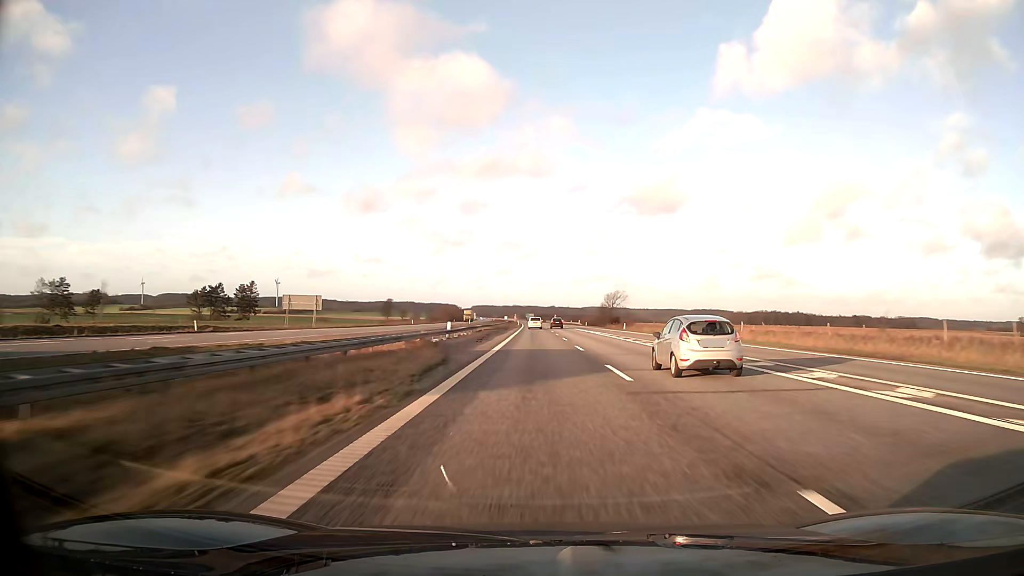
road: motorway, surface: asphalt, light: Day
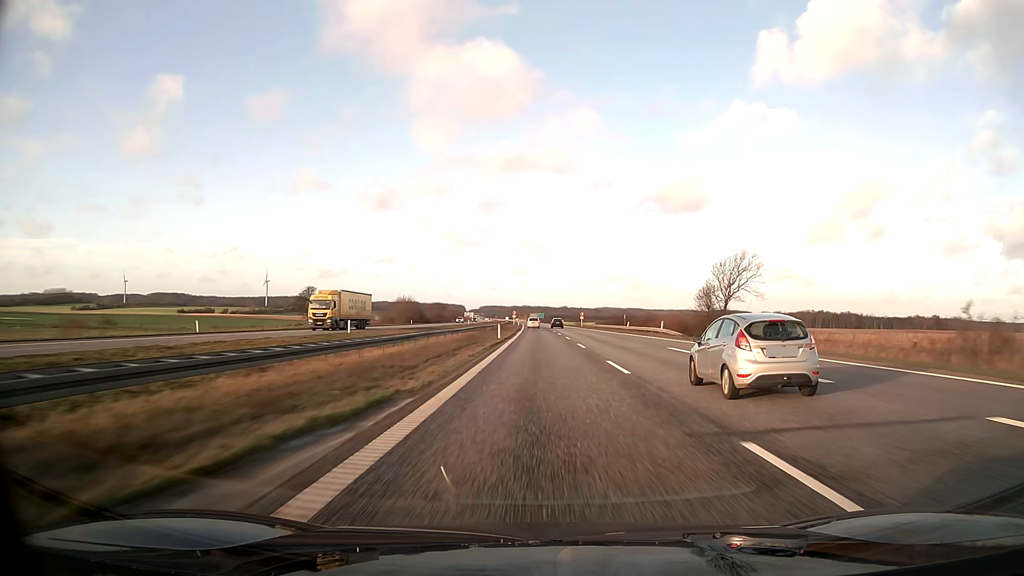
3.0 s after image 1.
(-0.9, +103.1) m; -1°
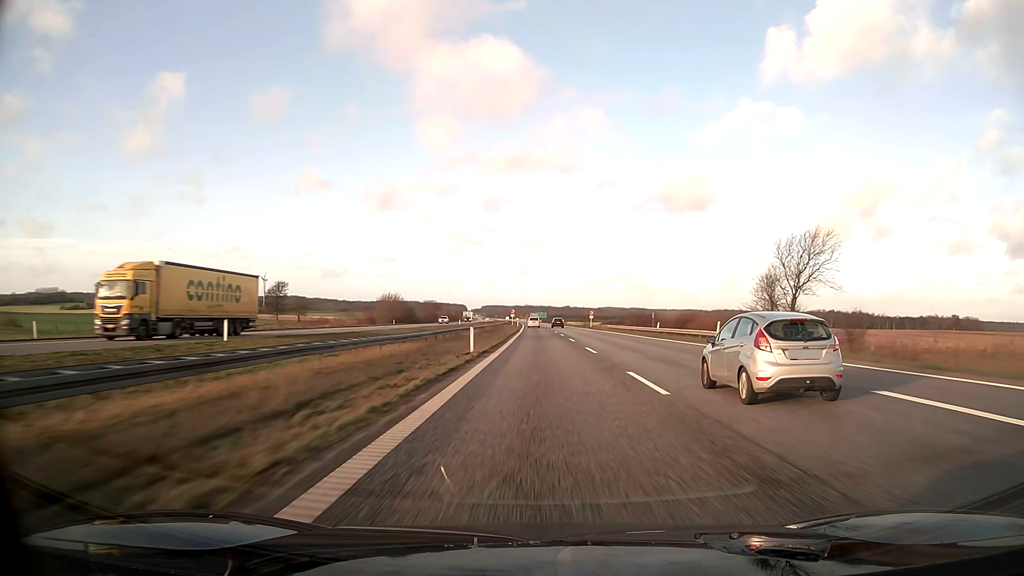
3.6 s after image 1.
(0.0, +20.6) m; 0°
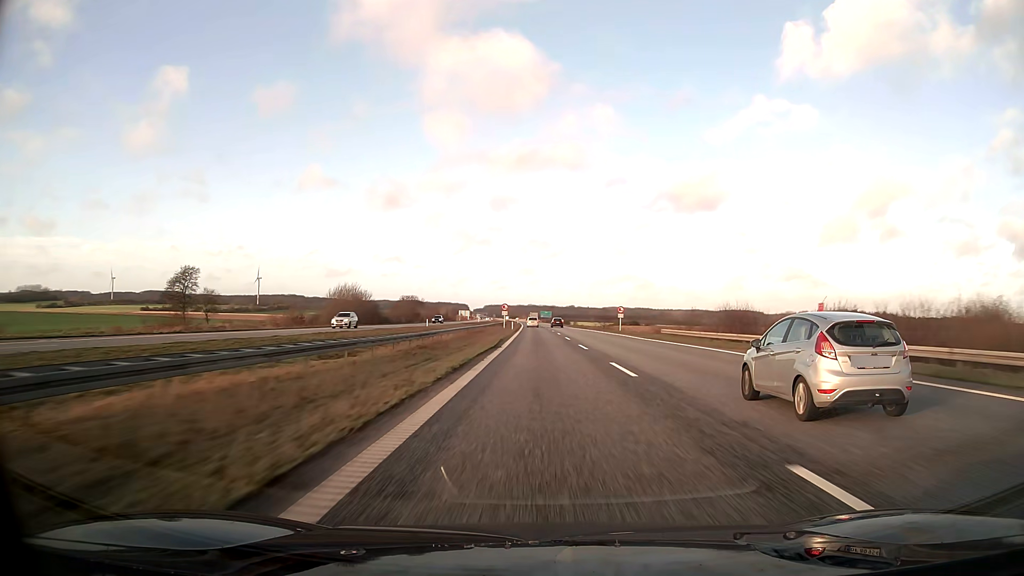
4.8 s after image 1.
(-0.2, +41.3) m; 0°
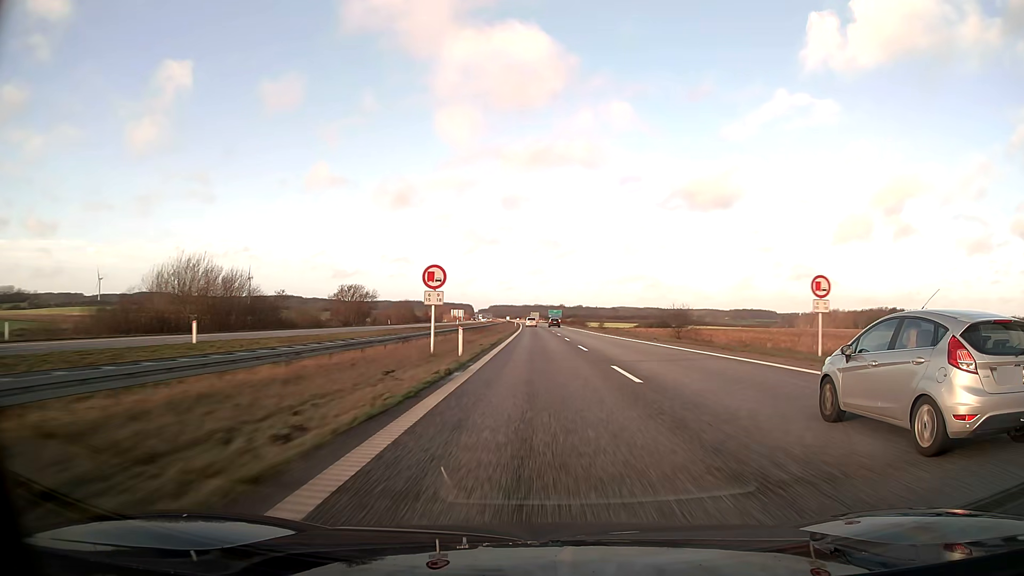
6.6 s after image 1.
(-0.4, +61.9) m; -1°
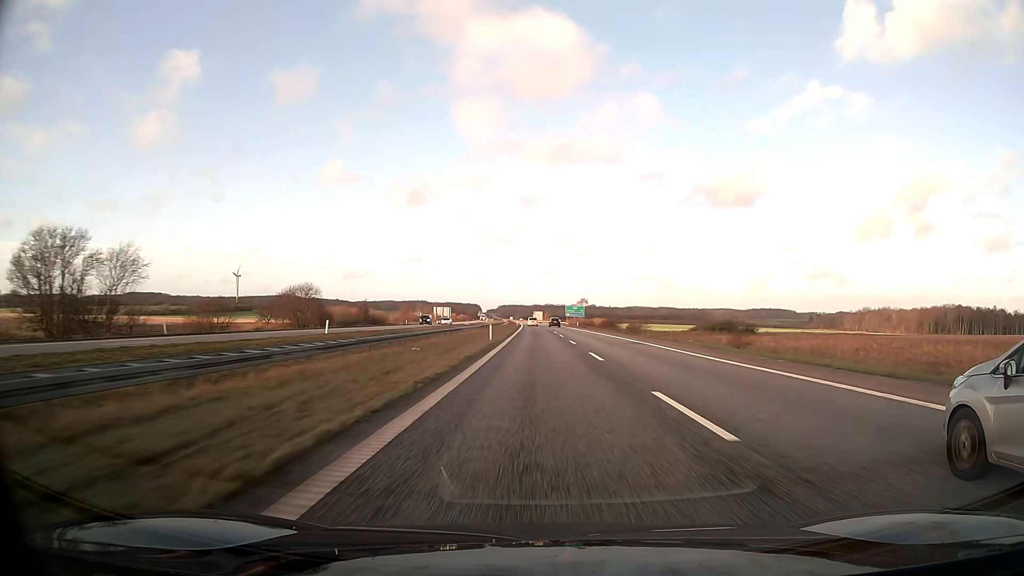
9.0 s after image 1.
(-0.6, +82.5) m; -1°
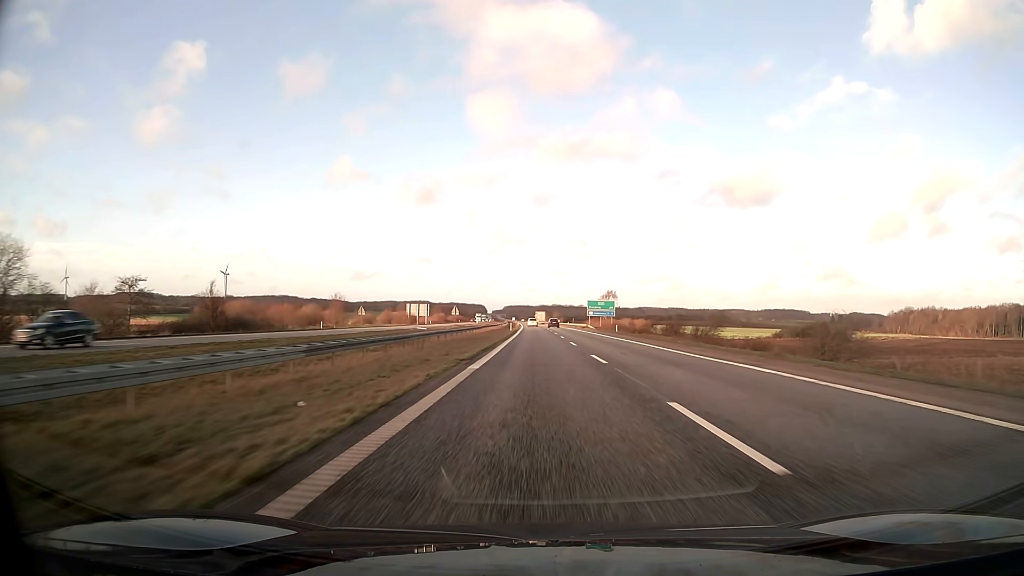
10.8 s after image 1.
(-0.4, +61.8) m; -1°
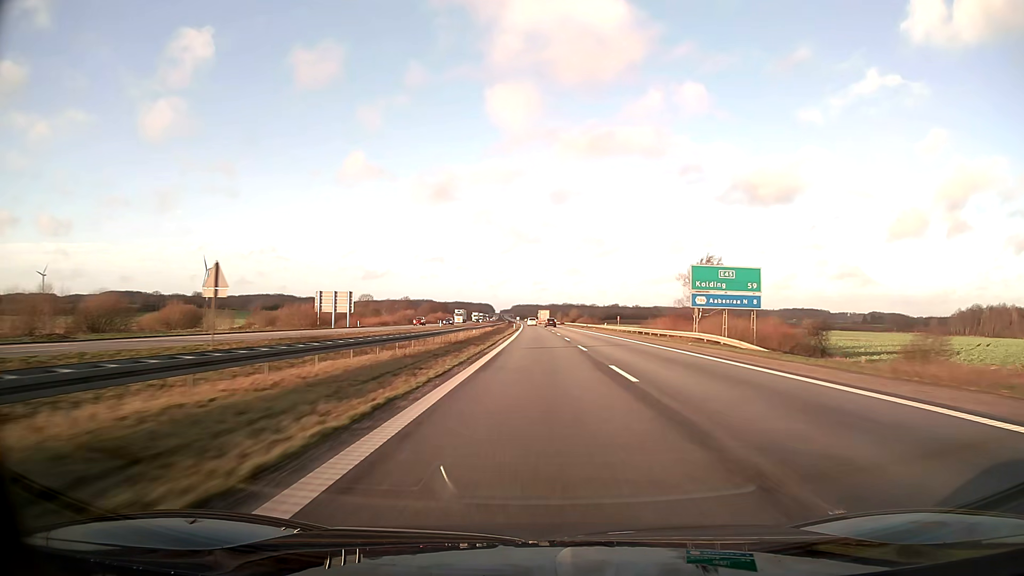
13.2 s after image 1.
(-0.6, +82.4) m; -1°
(0, +10) (0, +20) (0, +30) (0, +40) (0, +50) (0, +60) (0, +70) (-1, +80) (-1, +90) (-1, +100) m
